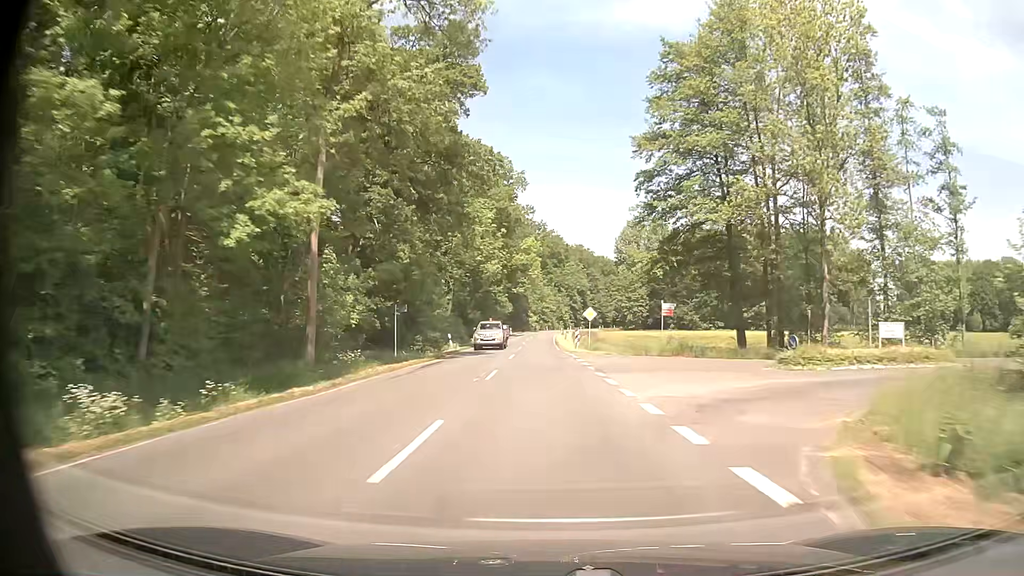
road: secondary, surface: asphalt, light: Day
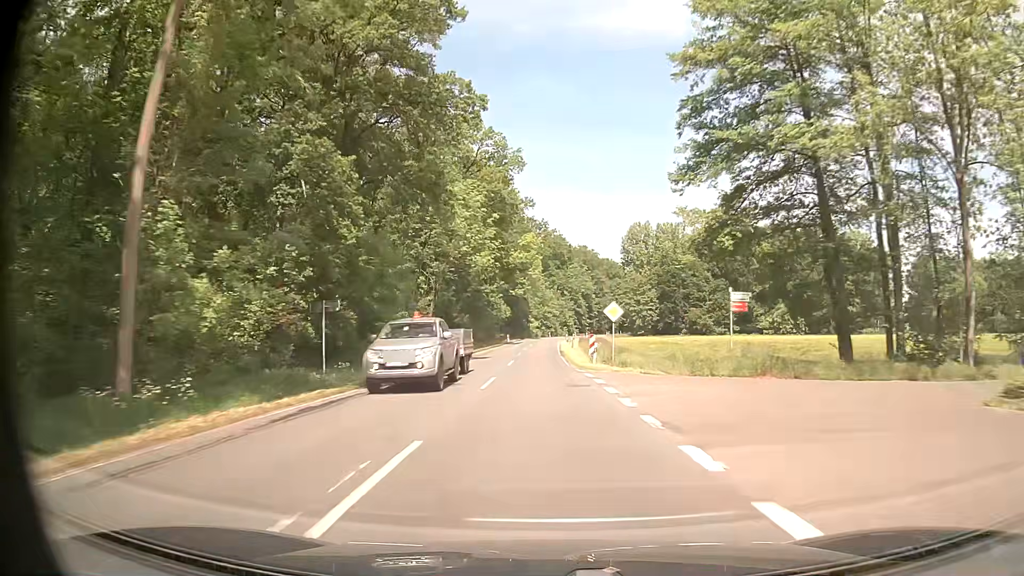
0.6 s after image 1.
(0.0, +13.6) m; 0°
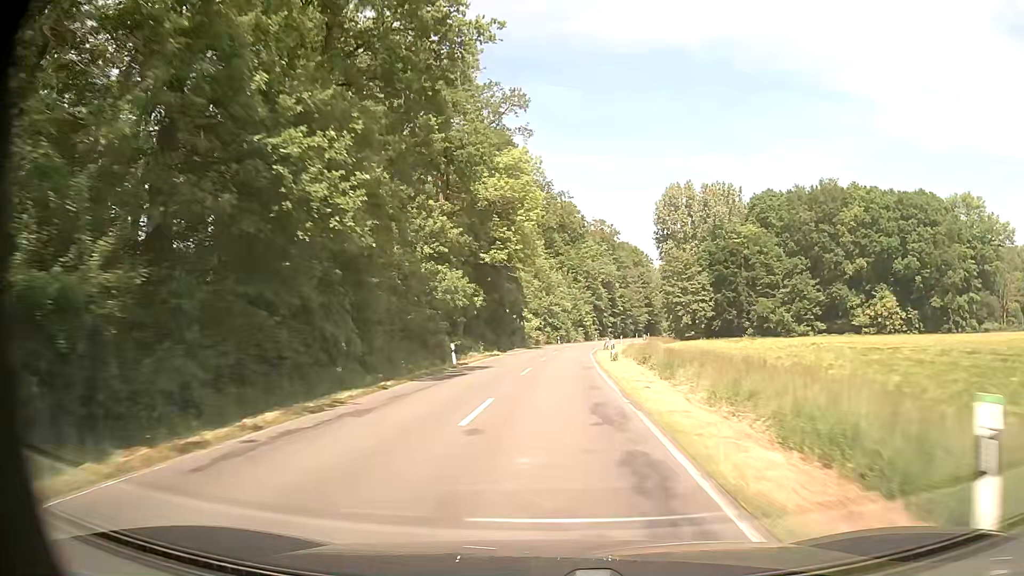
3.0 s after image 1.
(-0.3, +55.0) m; 0°
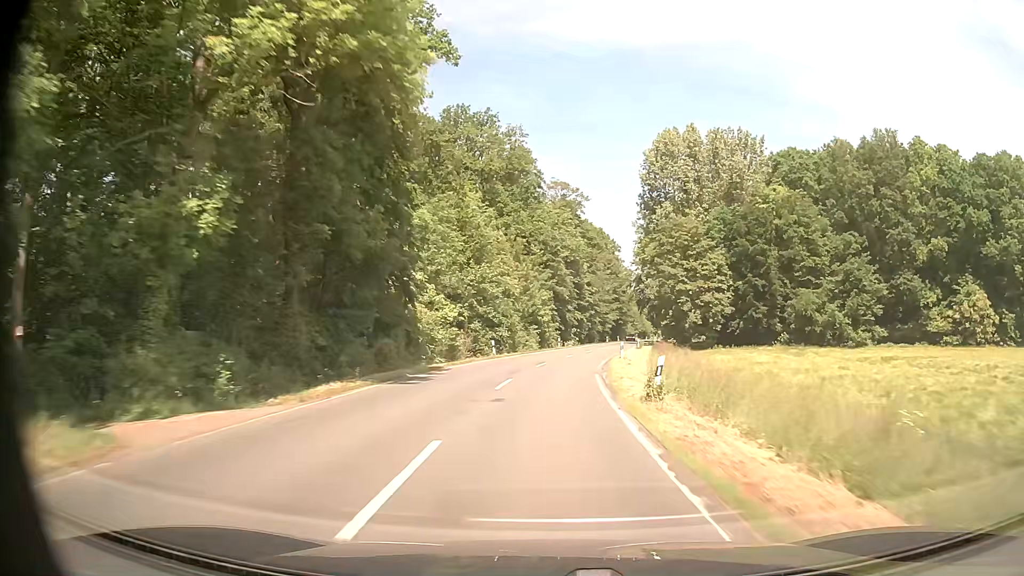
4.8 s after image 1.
(+1.4, +41.6) m; +5°
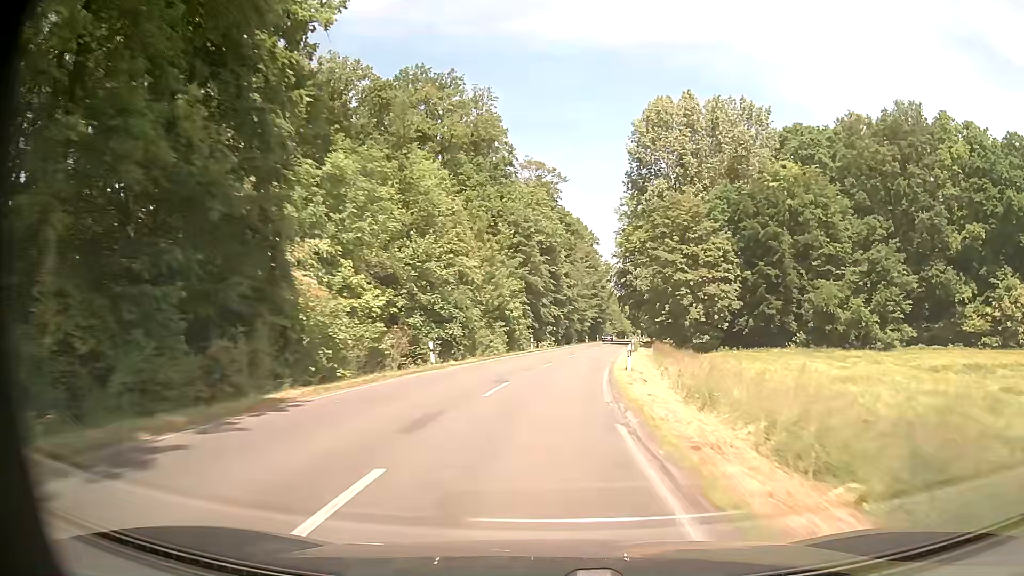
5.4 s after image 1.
(+0.3, +14.0) m; +2°
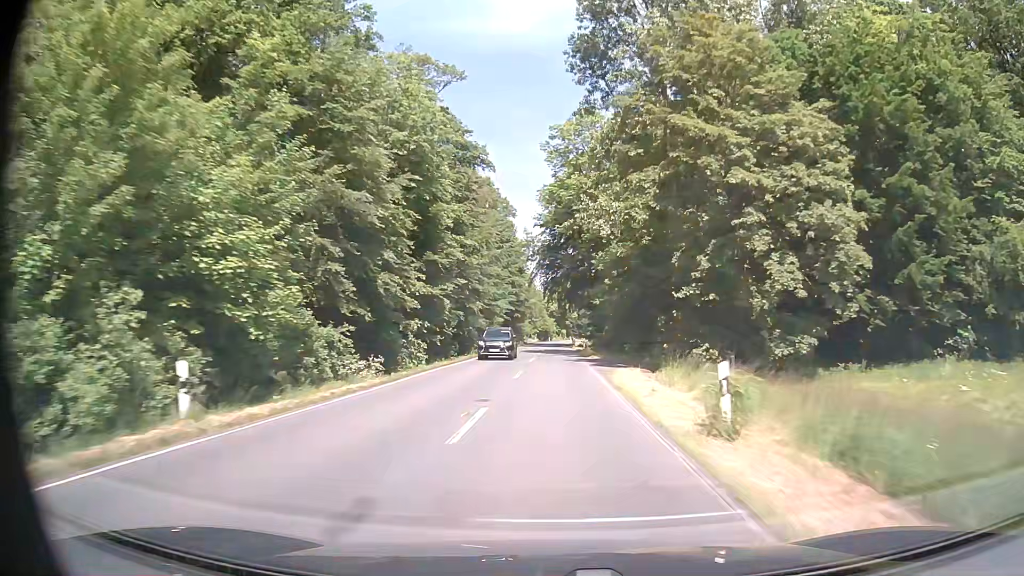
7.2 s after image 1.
(+3.1, +42.0) m; +8°
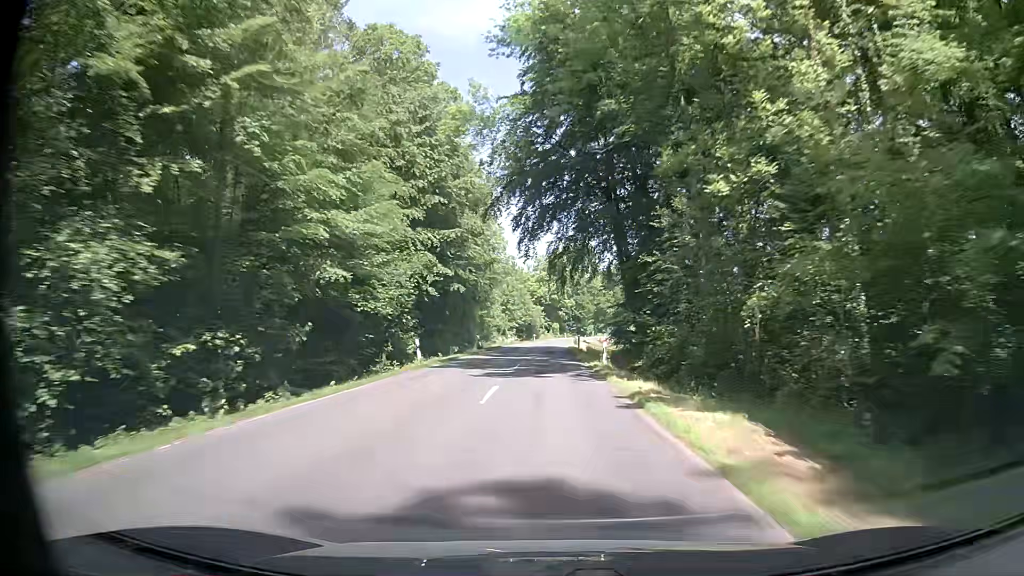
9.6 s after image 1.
(+0.7, +56.3) m; +1°
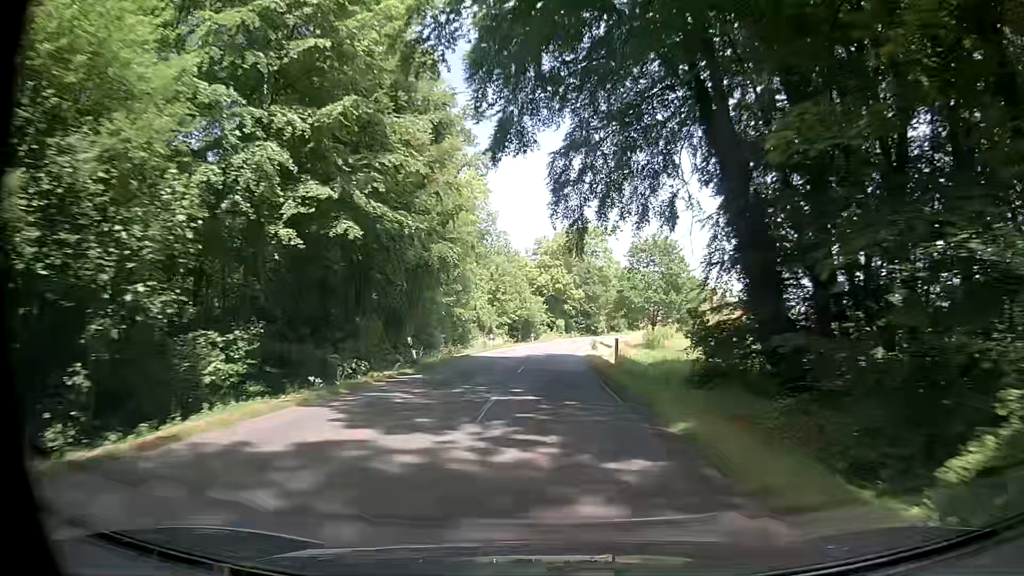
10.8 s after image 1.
(-0.3, +26.8) m; -1°
(0, +10) (0, +20) (0, +30) (0, +40) (+1, +50) (+2, +60) (+3, +70) (+4, +80) (+6, +90) (+8, +99) m
